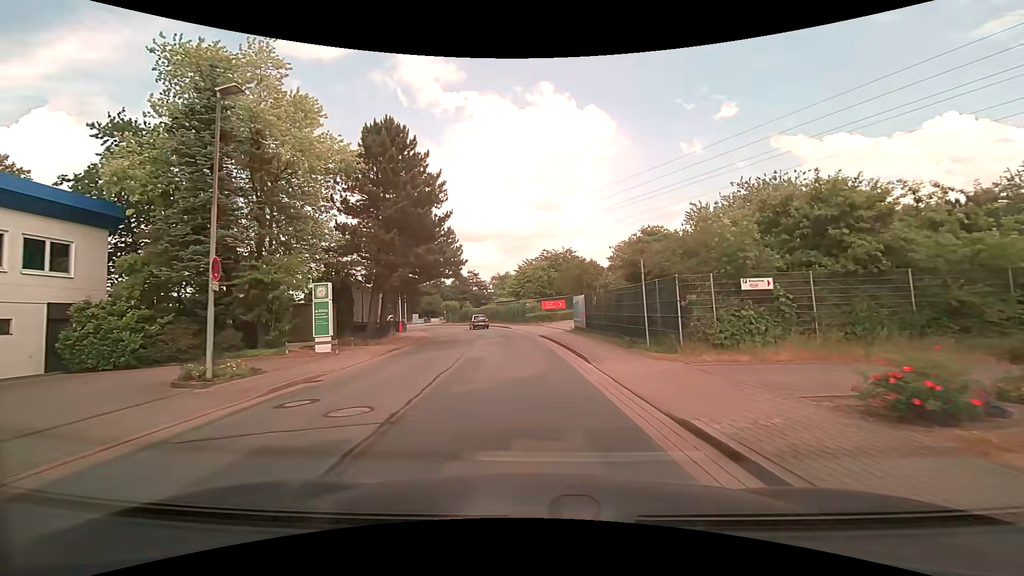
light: Day
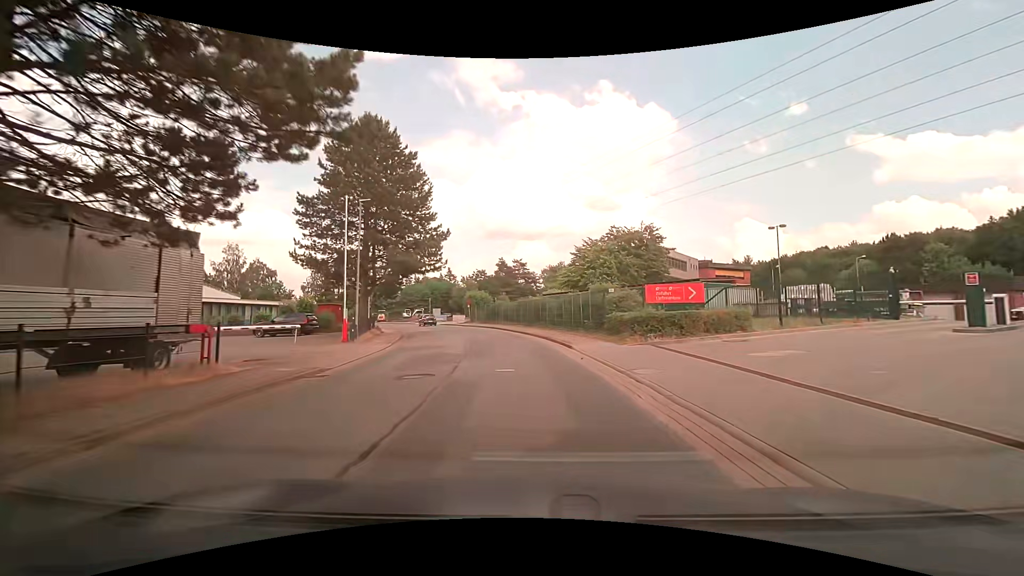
(-1.4, +28.2) m; -6°
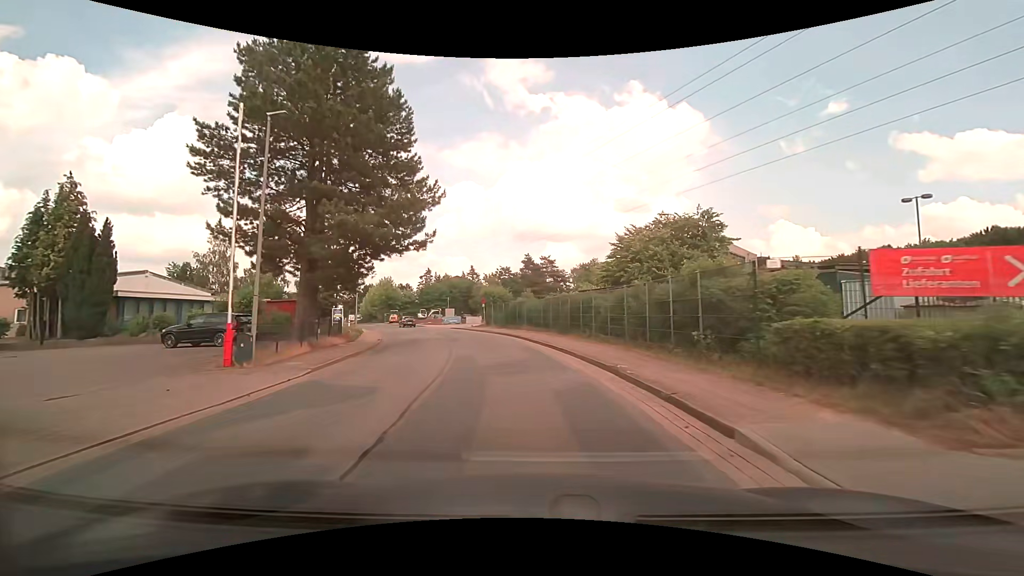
(-0.3, +12.5) m; -3°
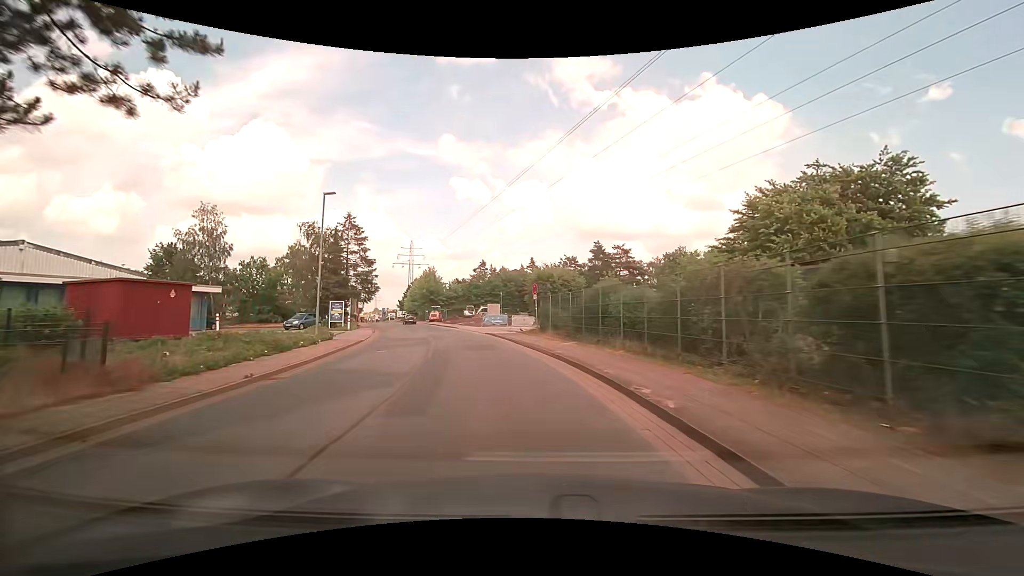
(-1.0, +19.4) m; -7°
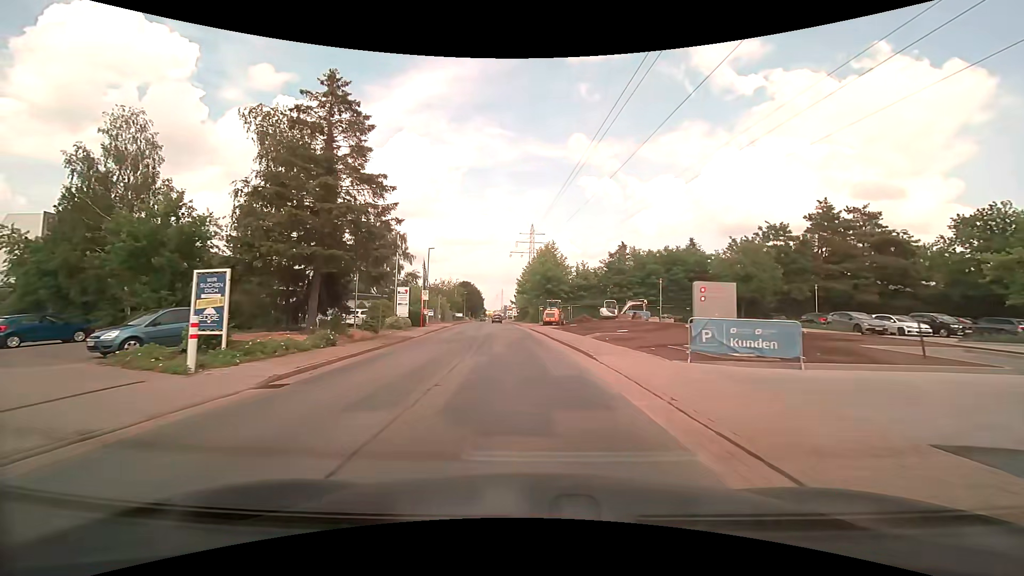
(-4.8, +32.5) m; -15°
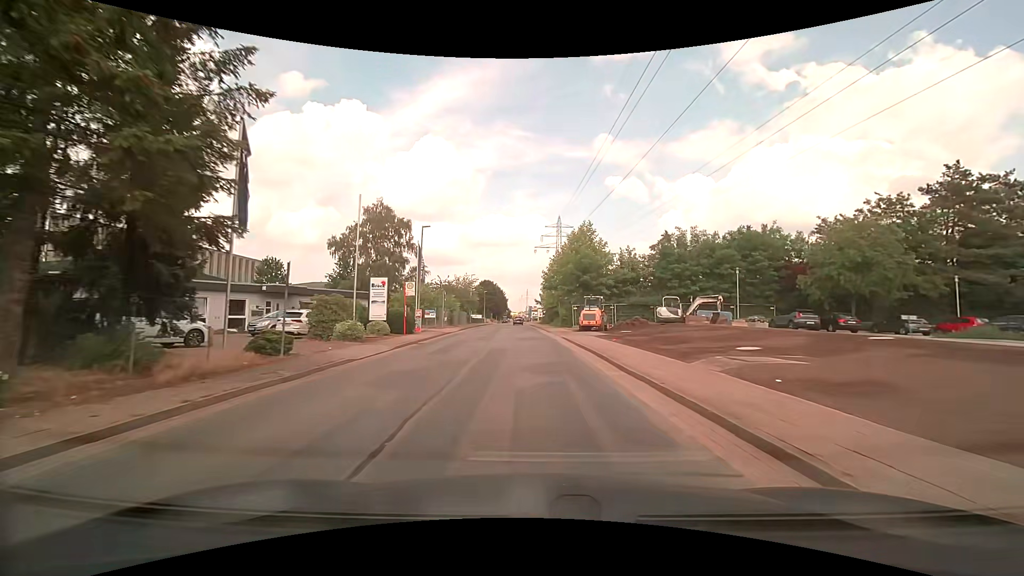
(-0.4, +13.7) m; -3°
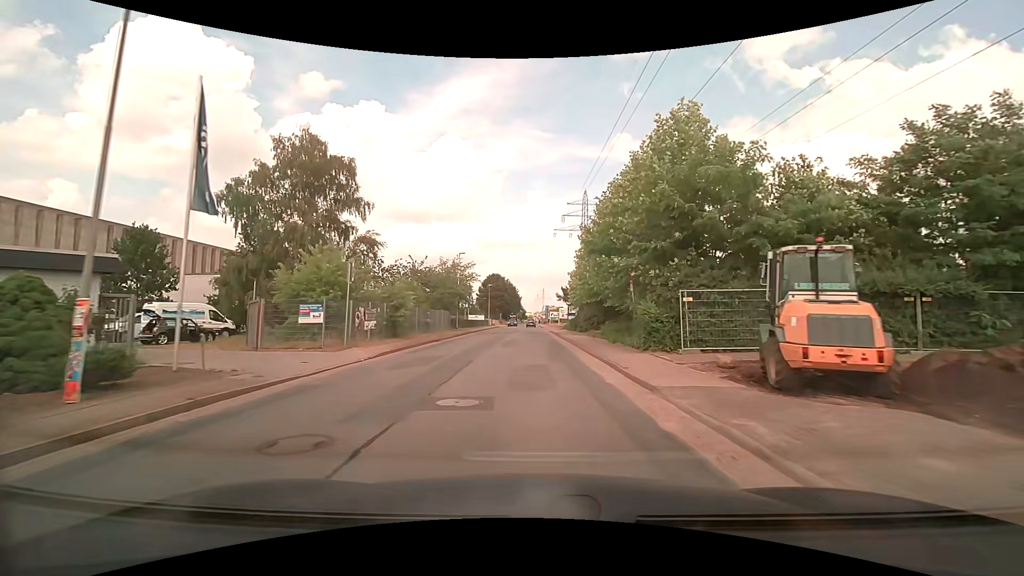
(-0.6, +28.2) m; -2°
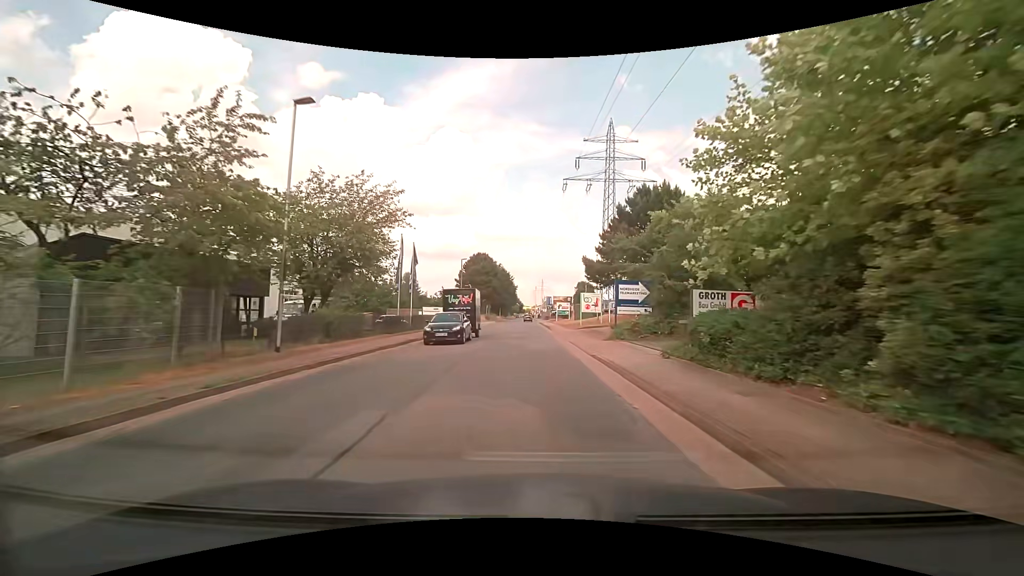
(-0.1, +35.5) m; 0°
(0, +10) (0, +20) (0, +30) (0, +40) (0, +50) (0, +60) (0, +70) (-1, +80) (-1, +90) (-1, +100) m
